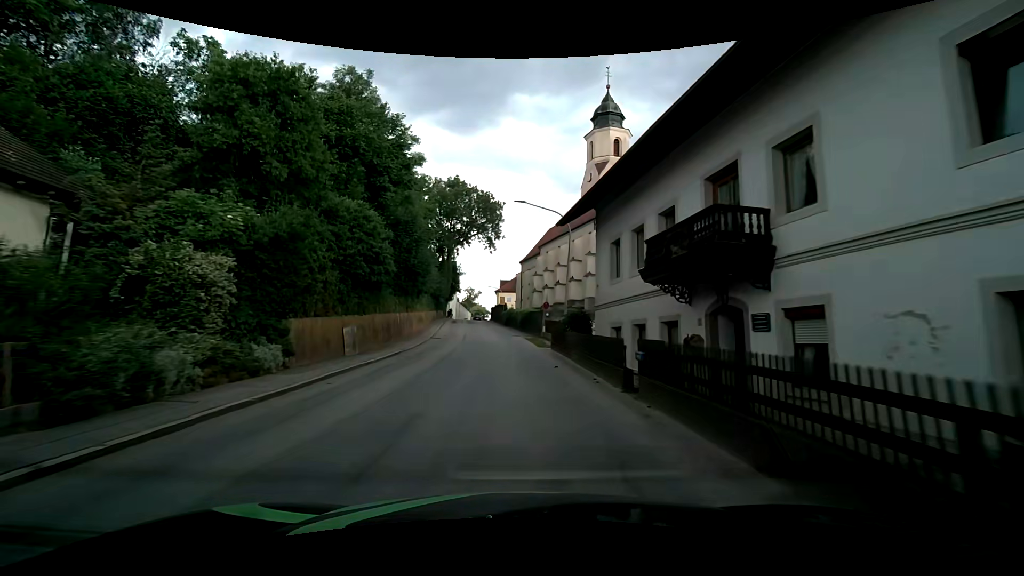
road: secondary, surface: asphalt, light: Day
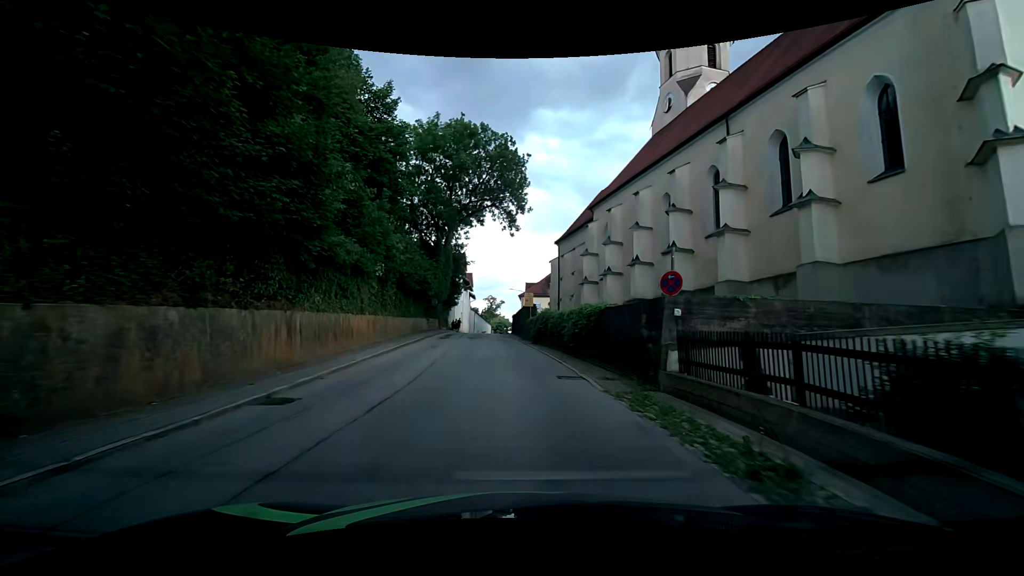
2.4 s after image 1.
(-0.7, +25.8) m; -3°
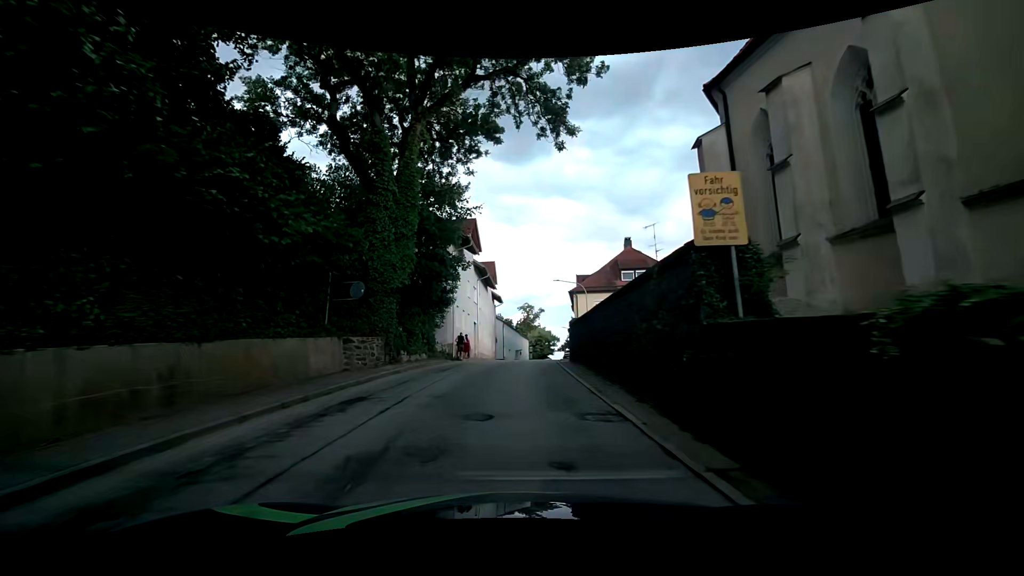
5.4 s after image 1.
(-1.3, +30.5) m; -5°
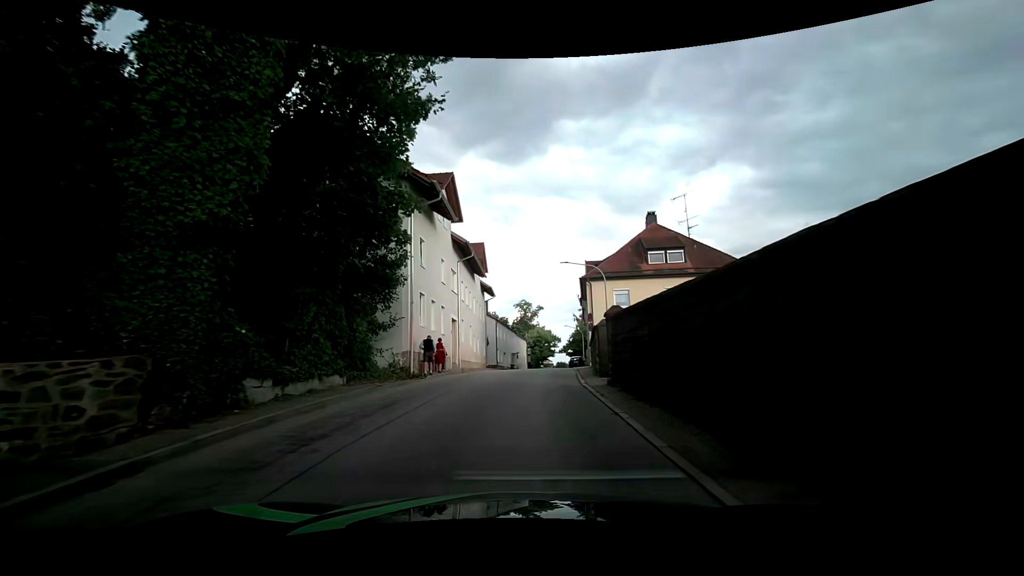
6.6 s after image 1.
(+0.1, +11.7) m; +2°
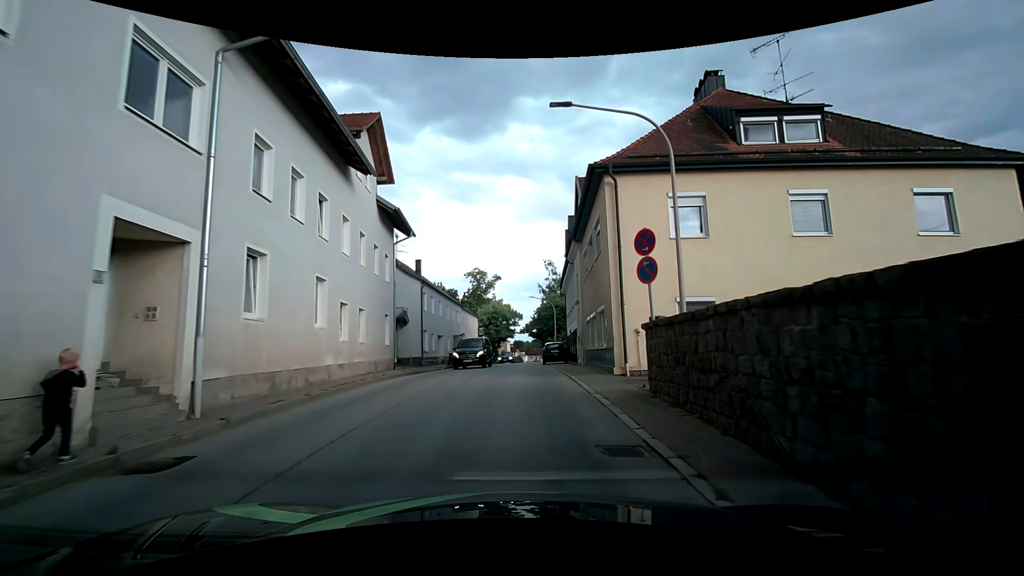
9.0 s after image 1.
(+0.5, +22.0) m; +5°
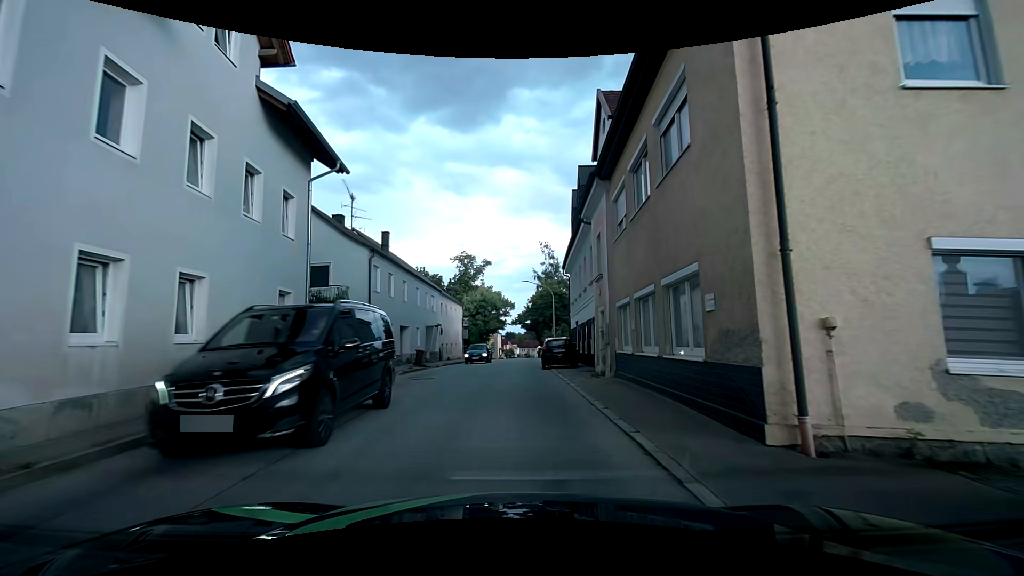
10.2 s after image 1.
(0.0, +9.7) m; -1°
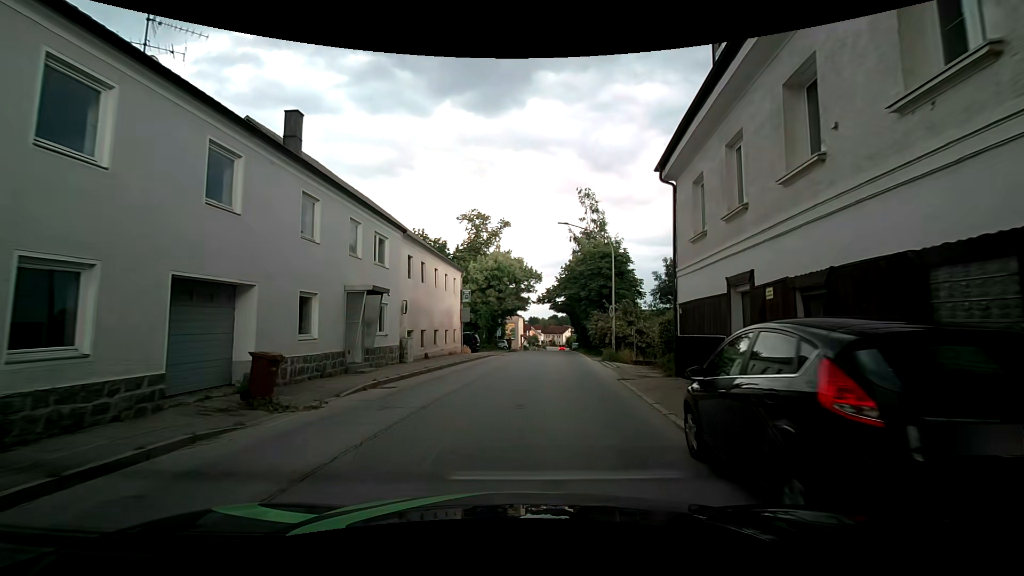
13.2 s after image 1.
(+0.2, +20.2) m; -1°
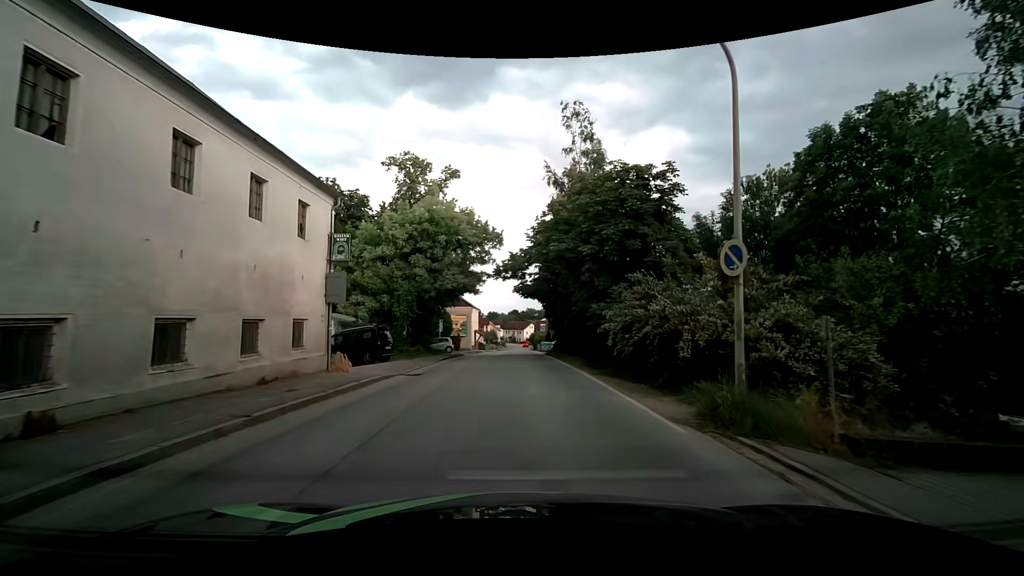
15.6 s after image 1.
(+0.6, +19.2) m; +3°
(0, +10) (0, +20) (0, +30) (0, +40) (+1, +50) (+1, +60) (+1, +70) (+1, +80) (+1, +90) (+2, +100) m
